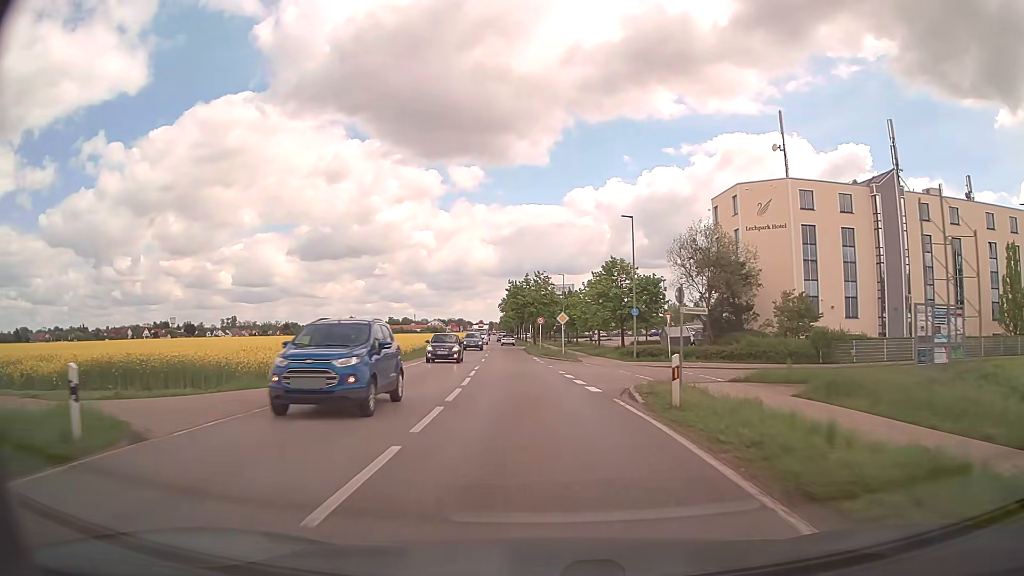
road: secondary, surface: asphalt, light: Day
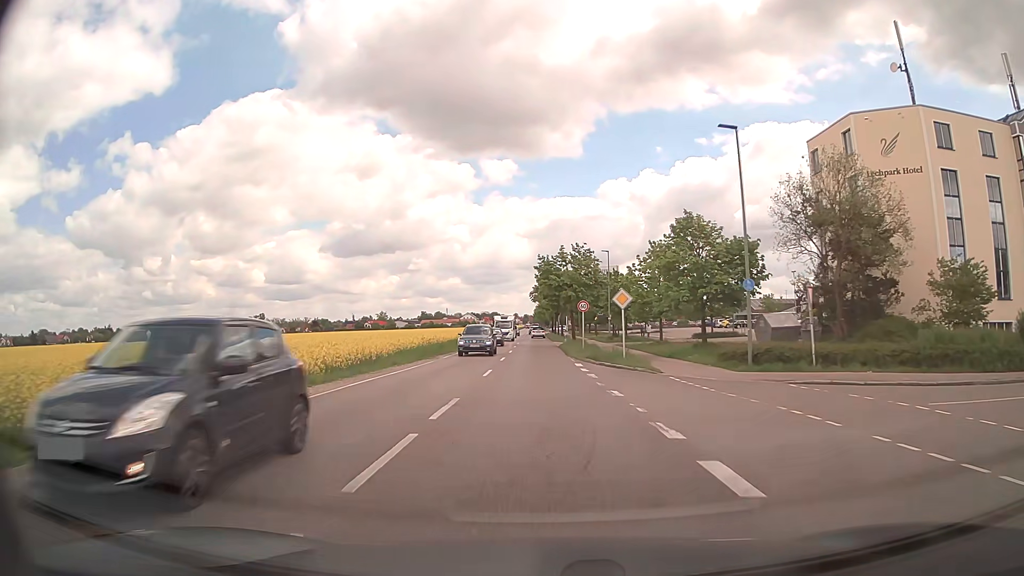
(-0.5, +17.0) m; -3°
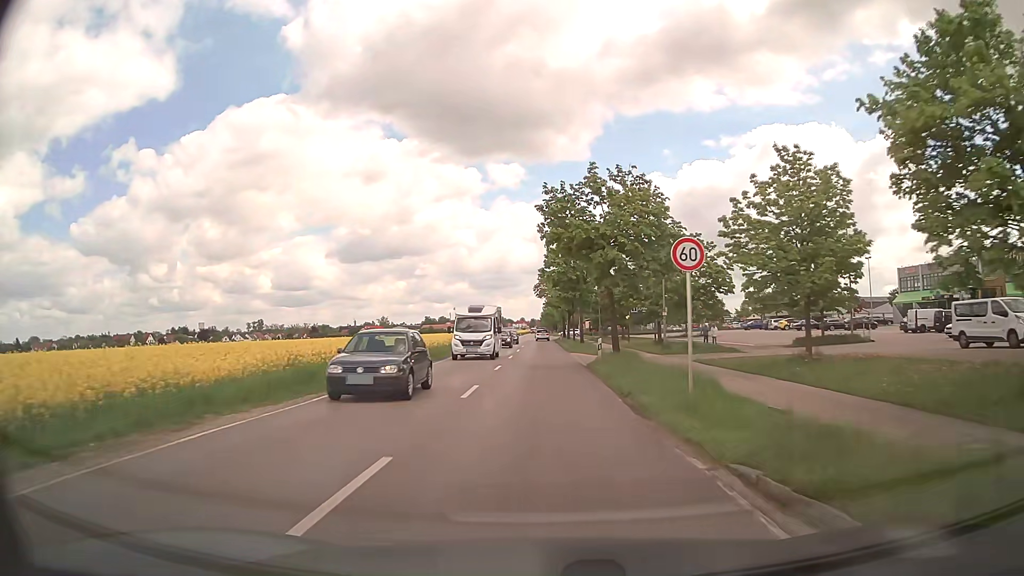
(-0.3, +26.4) m; -1°
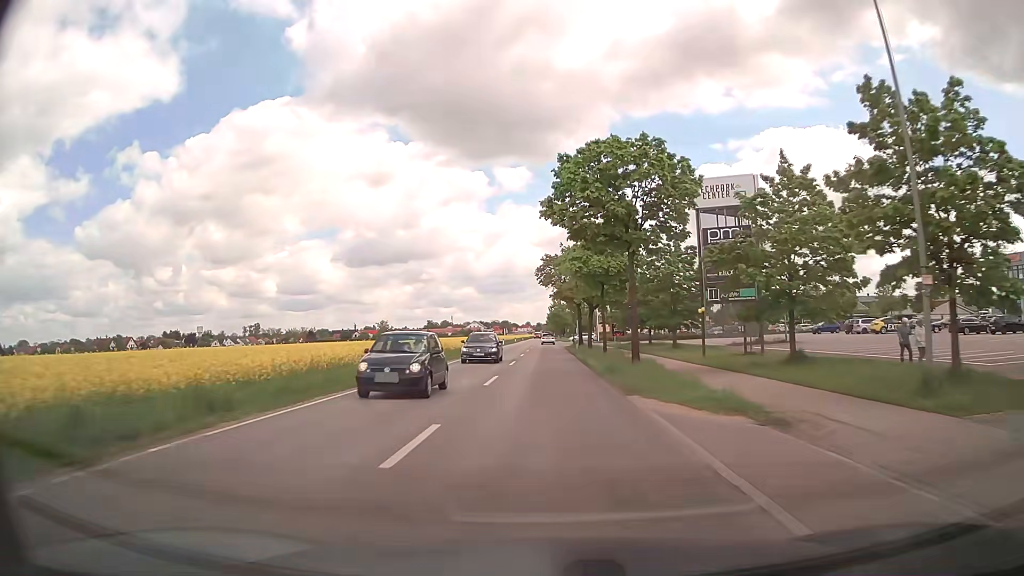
(0.0, +27.3) m; -1°
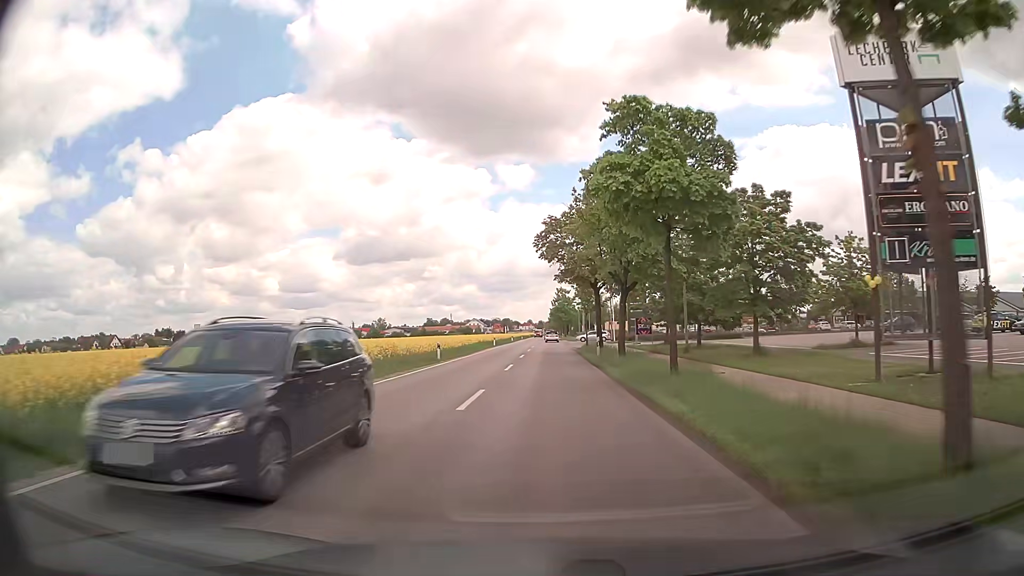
(0.0, +18.5) m; 0°
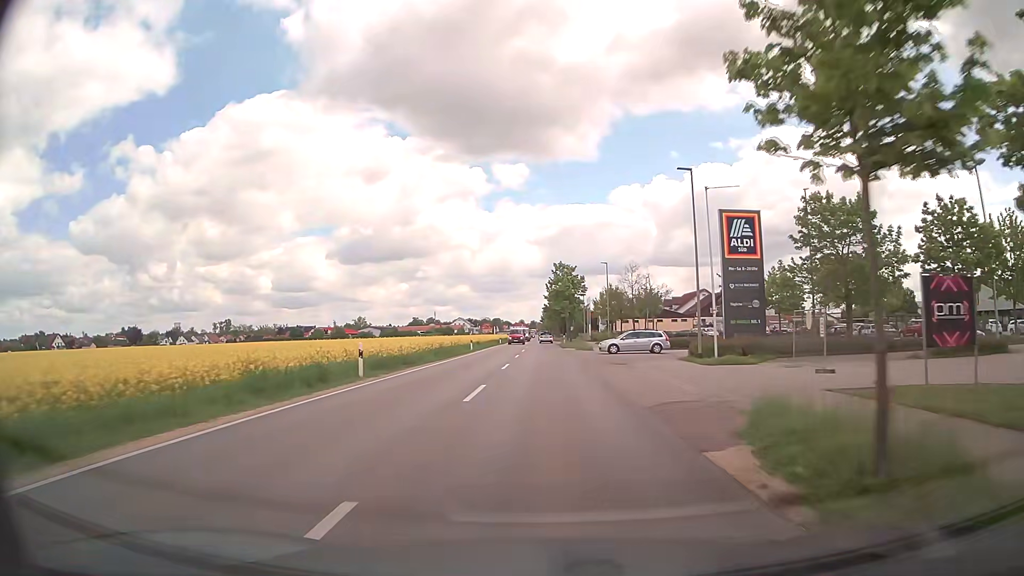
(+0.3, +46.7) m; +1°
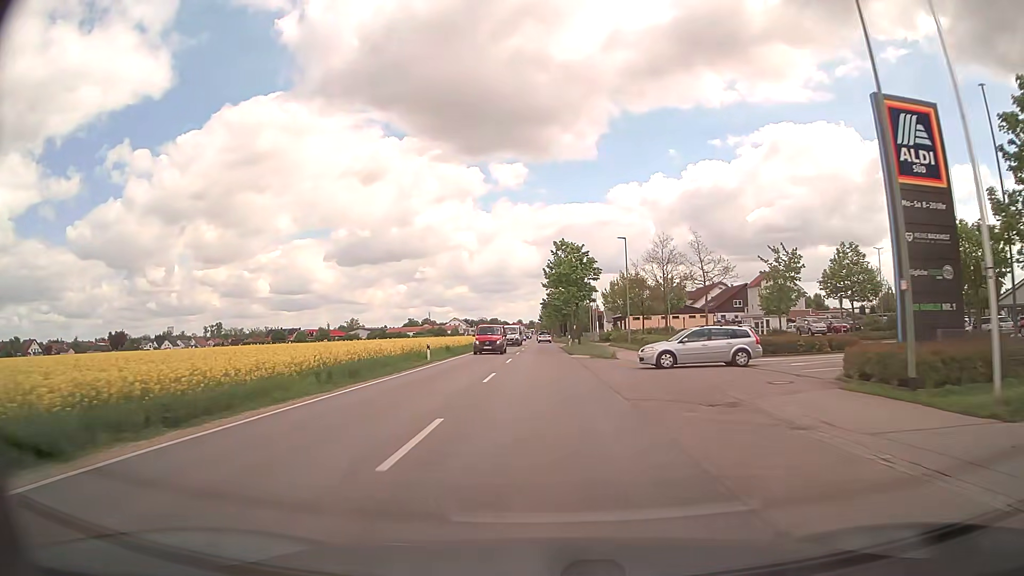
(-0.1, +18.7) m; 0°
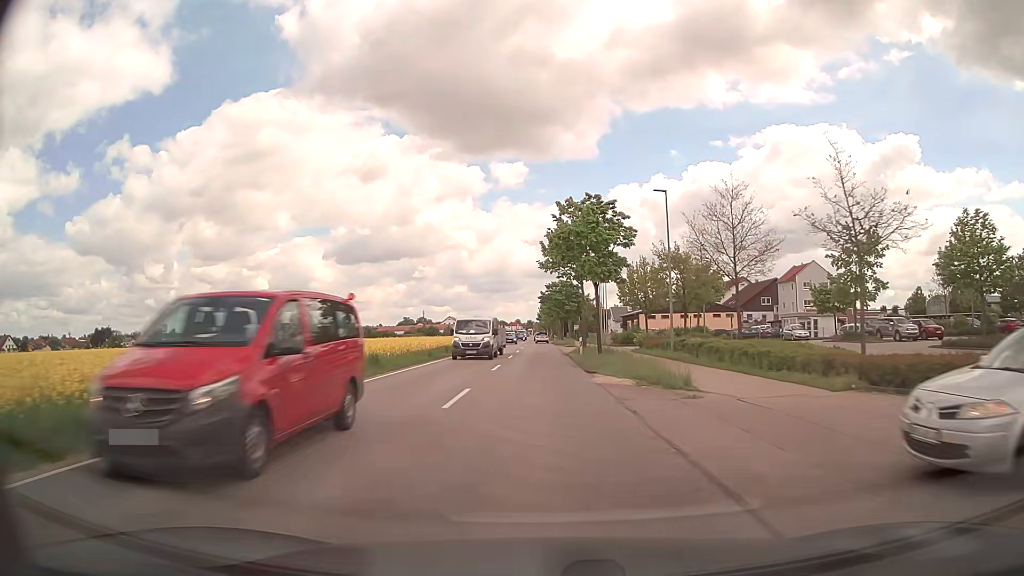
(0.0, +18.7) m; 0°
(0, +10) (0, +20) (0, +30) (0, +40) (0, +50) (0, +60) (0, +70) (-1, +80) (-1, +90) (-1, +100) m
